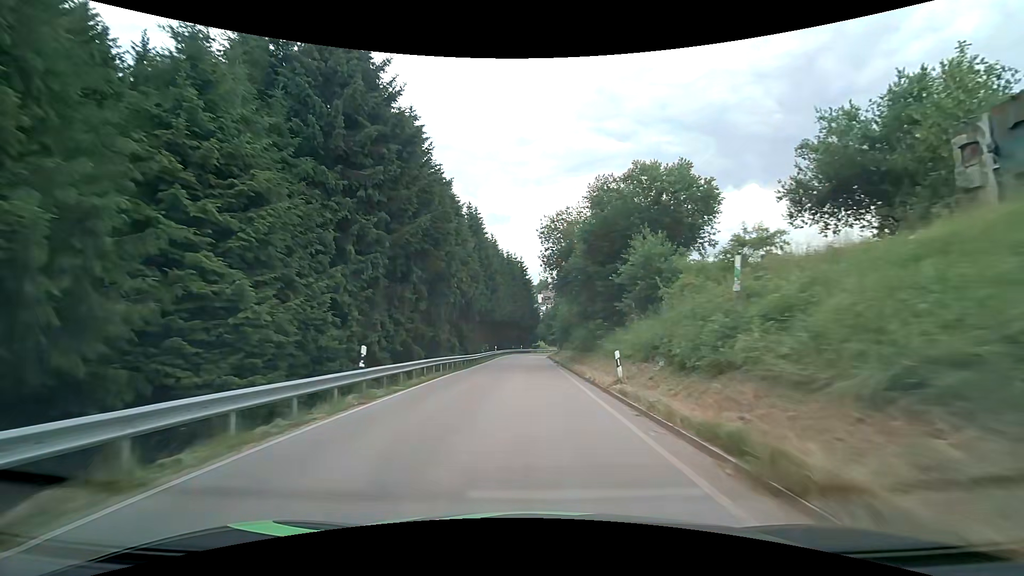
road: secondary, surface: asphalt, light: Day
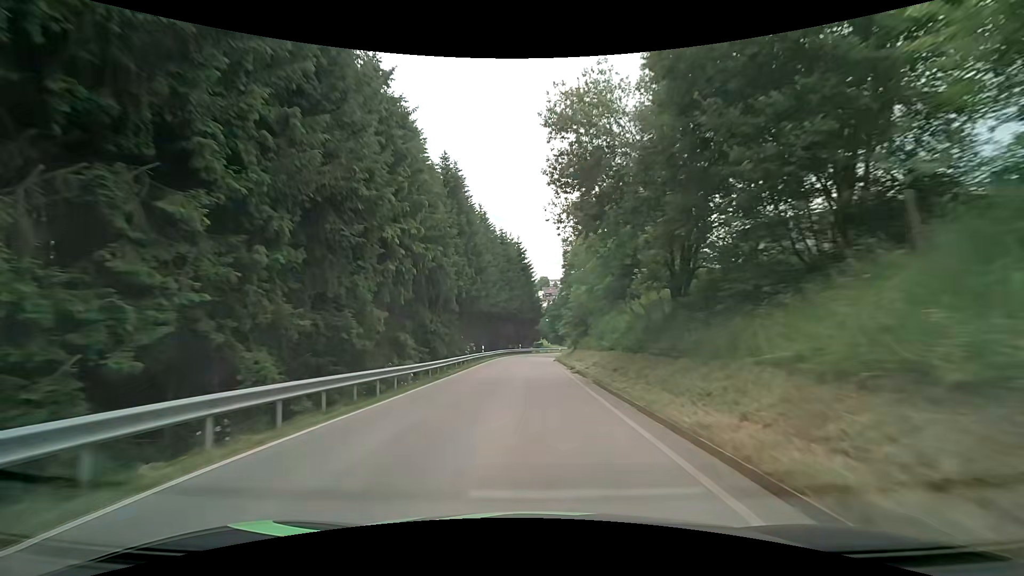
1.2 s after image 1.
(0.0, +18.6) m; 0°
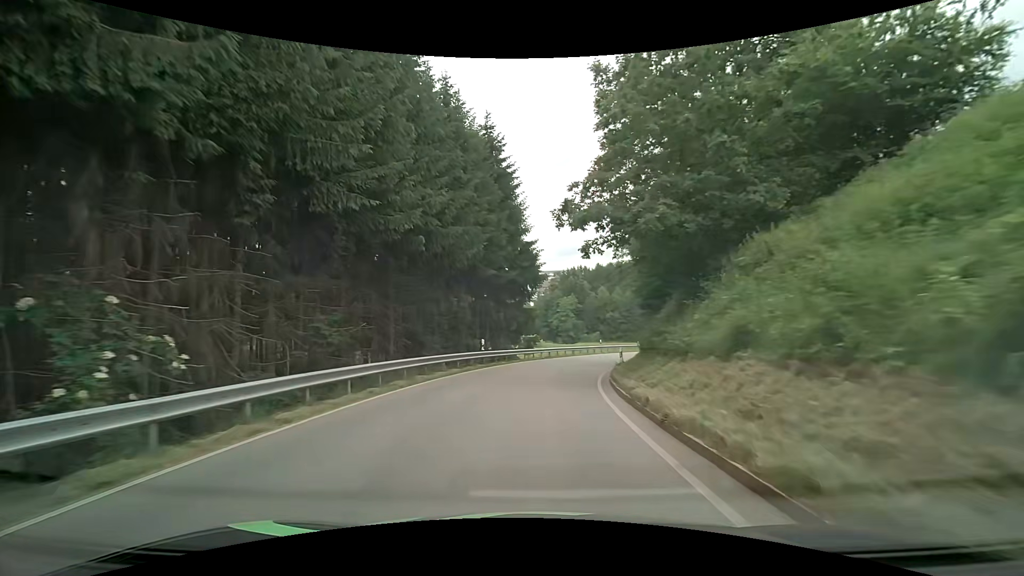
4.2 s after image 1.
(0.0, +44.6) m; +1°
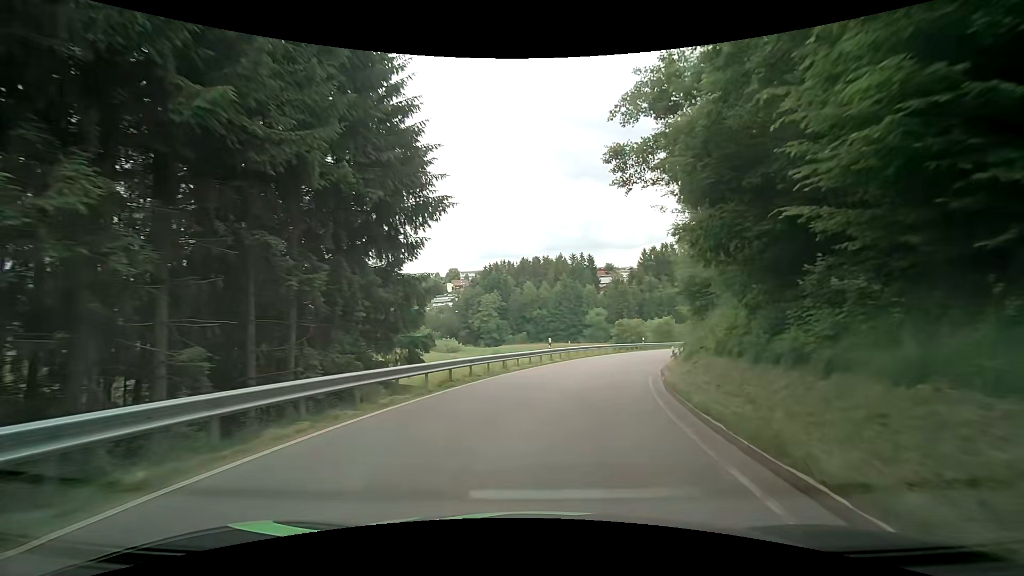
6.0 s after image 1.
(+1.2, +23.2) m; +7°
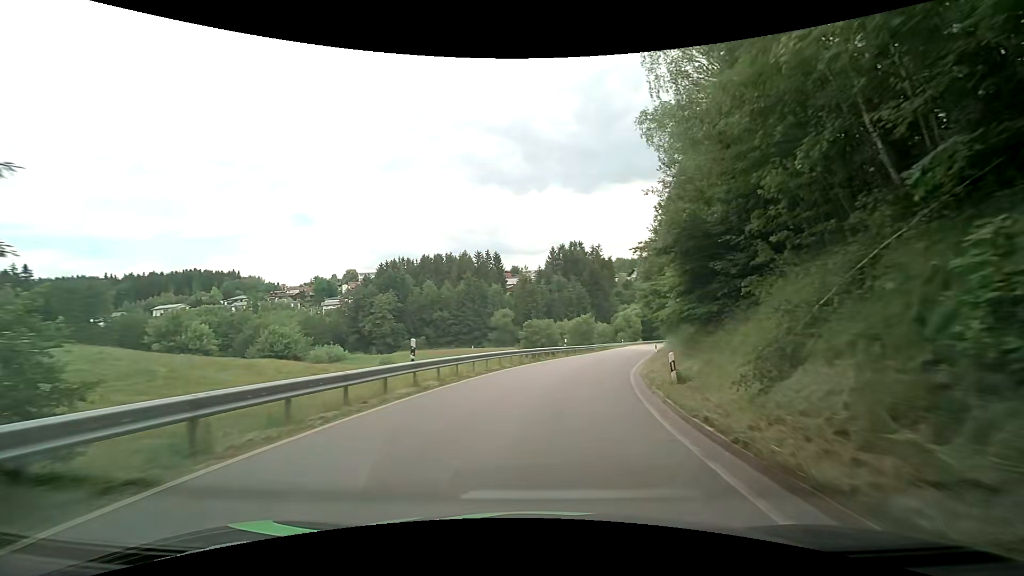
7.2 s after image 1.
(+1.5, +15.4) m; +12°
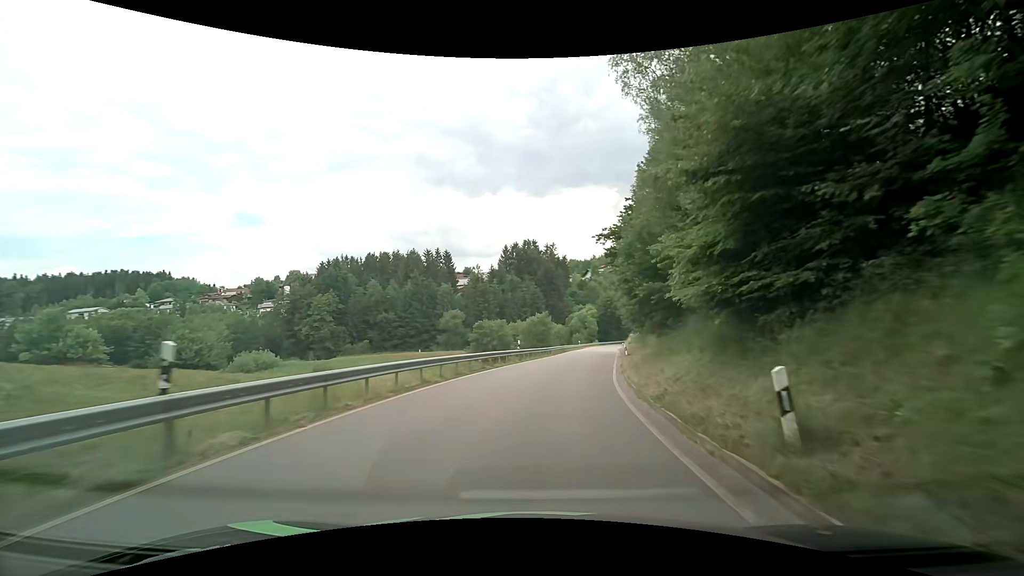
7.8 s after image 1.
(+0.3, +7.8) m; +5°
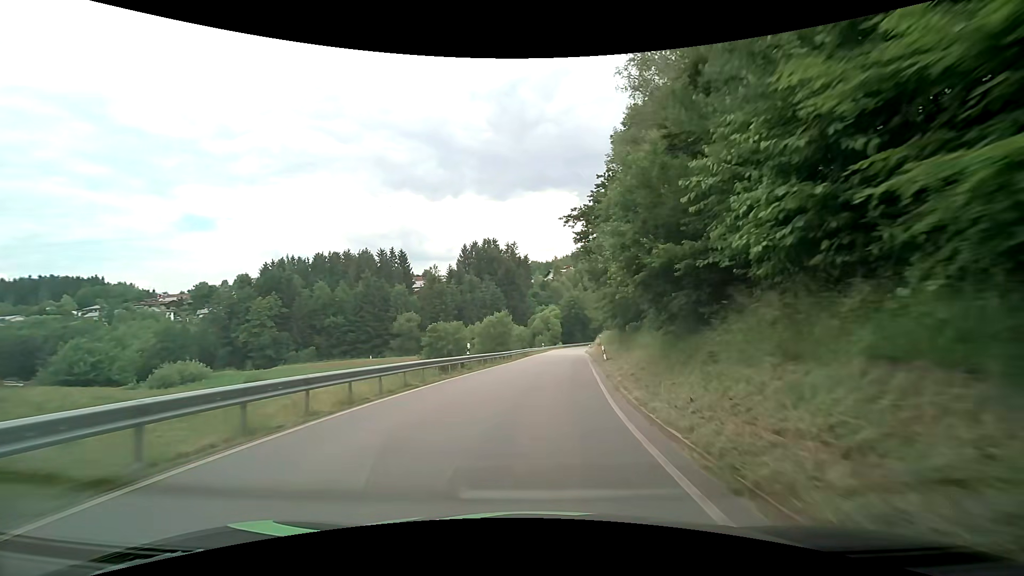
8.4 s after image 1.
(+0.3, +7.8) m; +5°
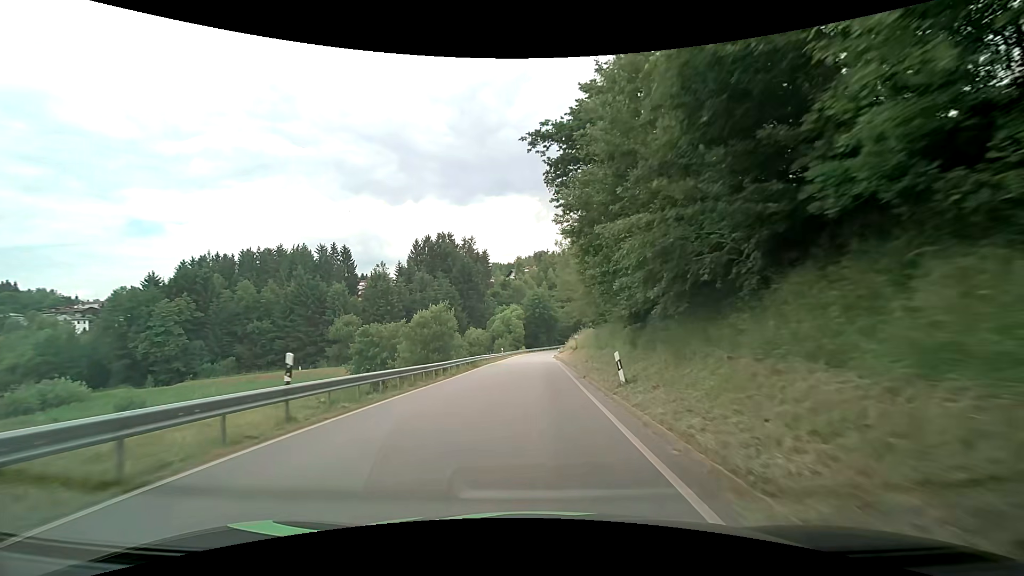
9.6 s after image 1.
(+0.7, +15.8) m; +4°
